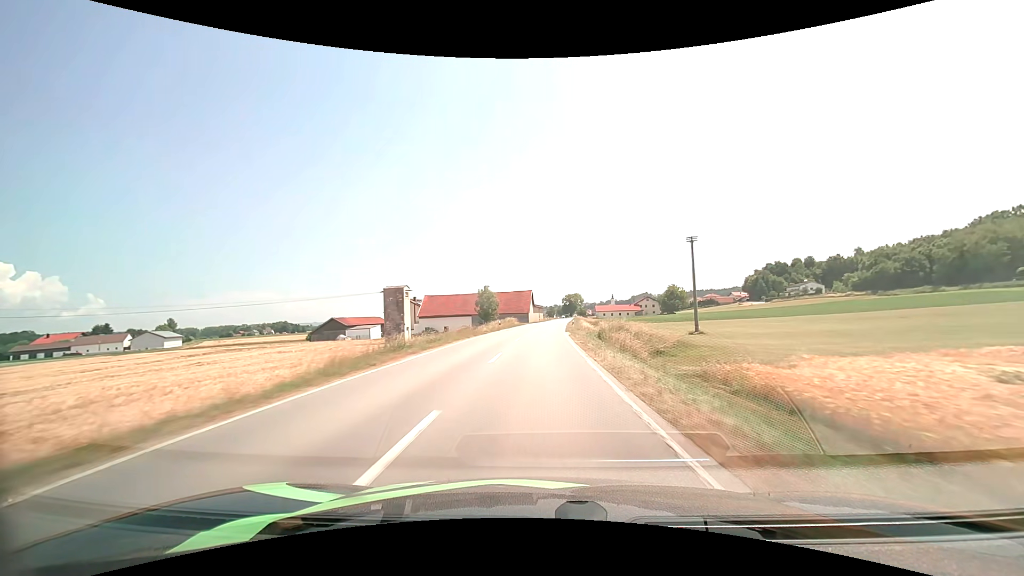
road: secondary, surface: asphalt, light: Day
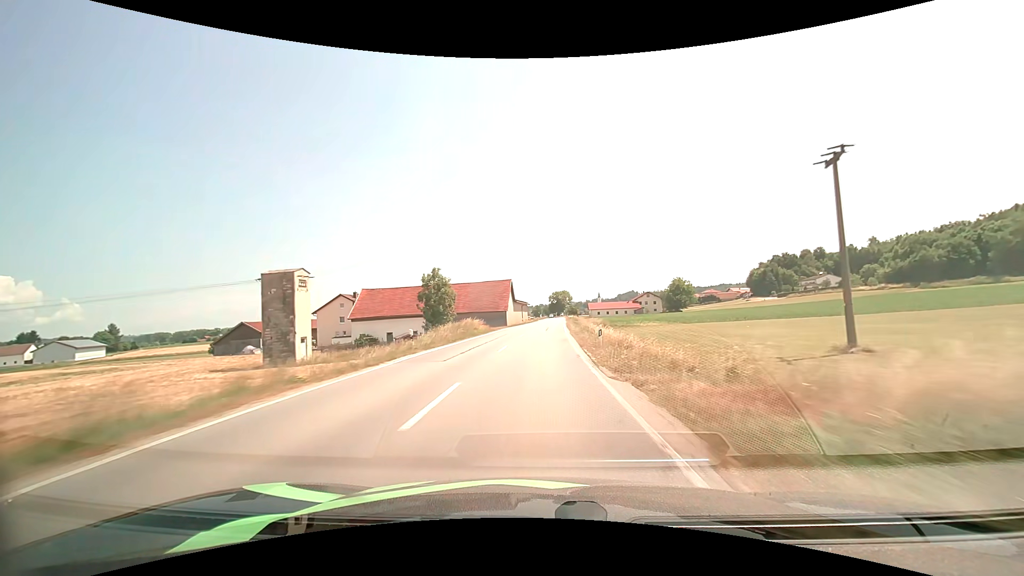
(+0.5, +31.8) m; +2°
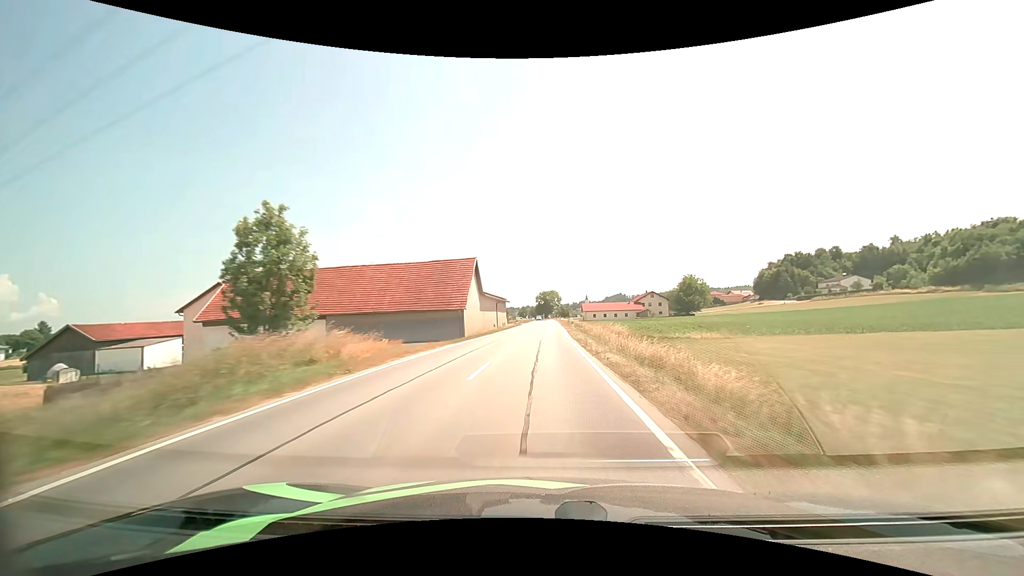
(+0.4, +31.0) m; +1°
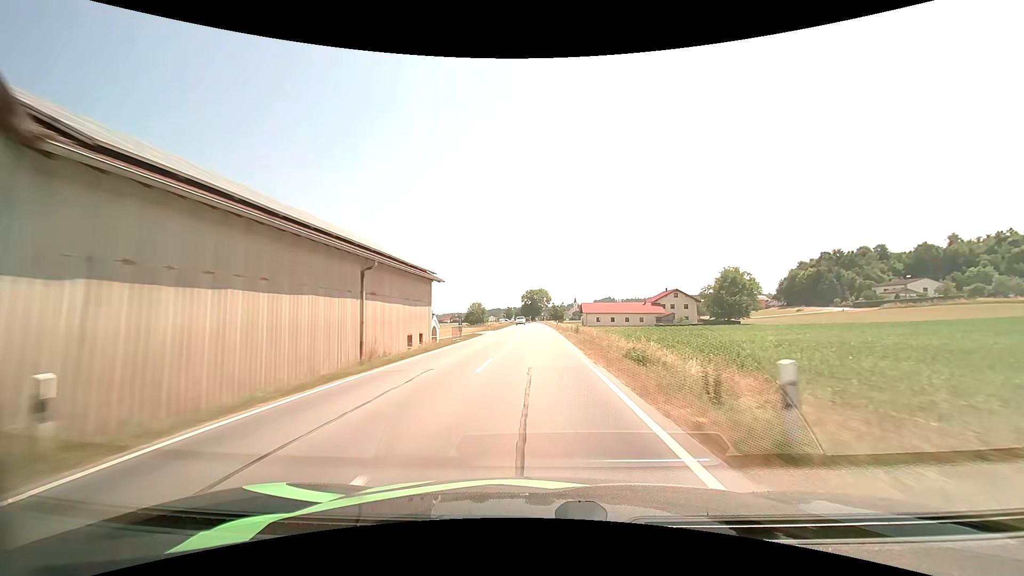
(+0.8, +44.9) m; +2°
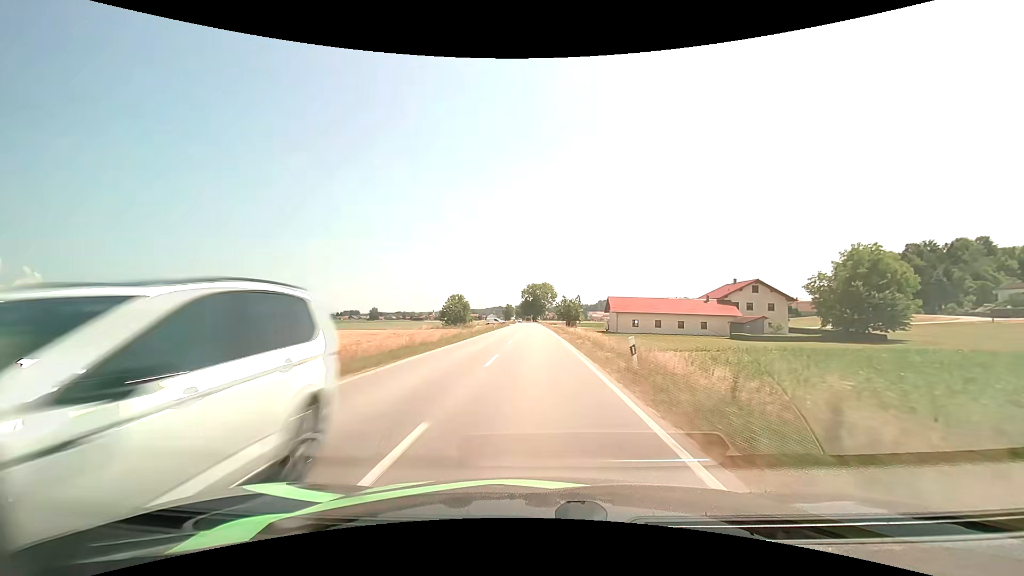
(-0.3, +45.1) m; 0°
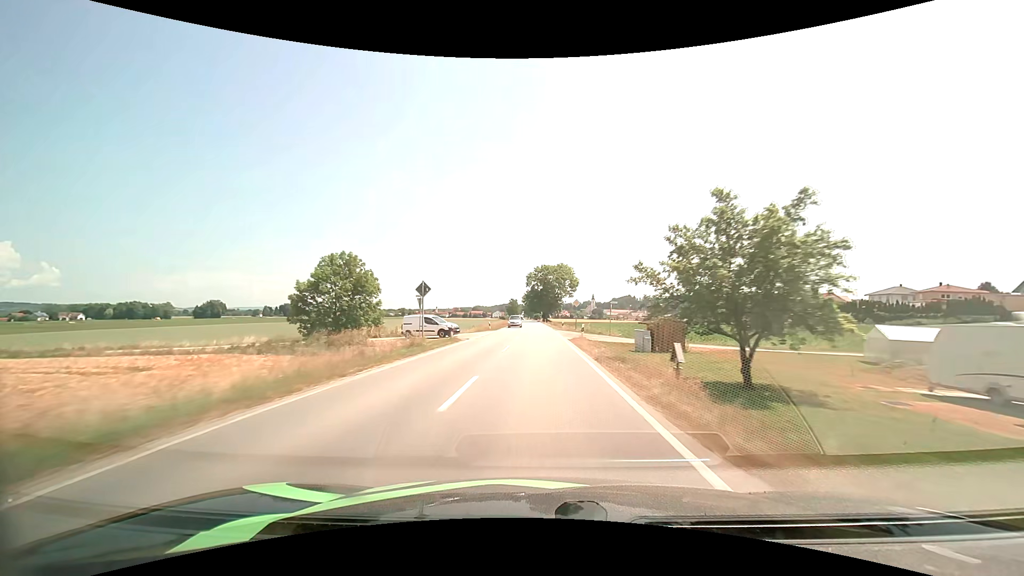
(-0.8, +75.6) m; -1°
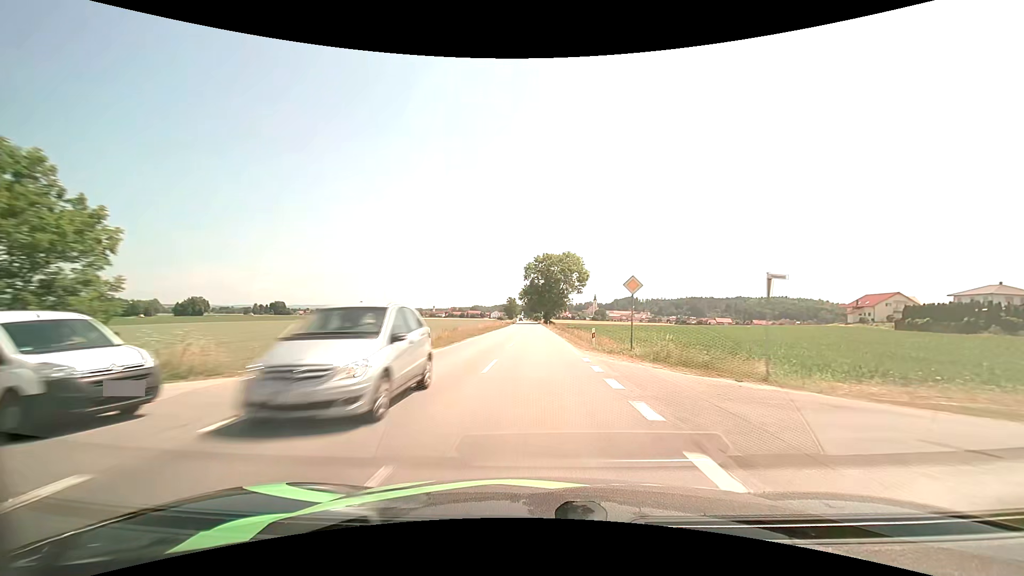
(-0.1, +30.4) m; 0°
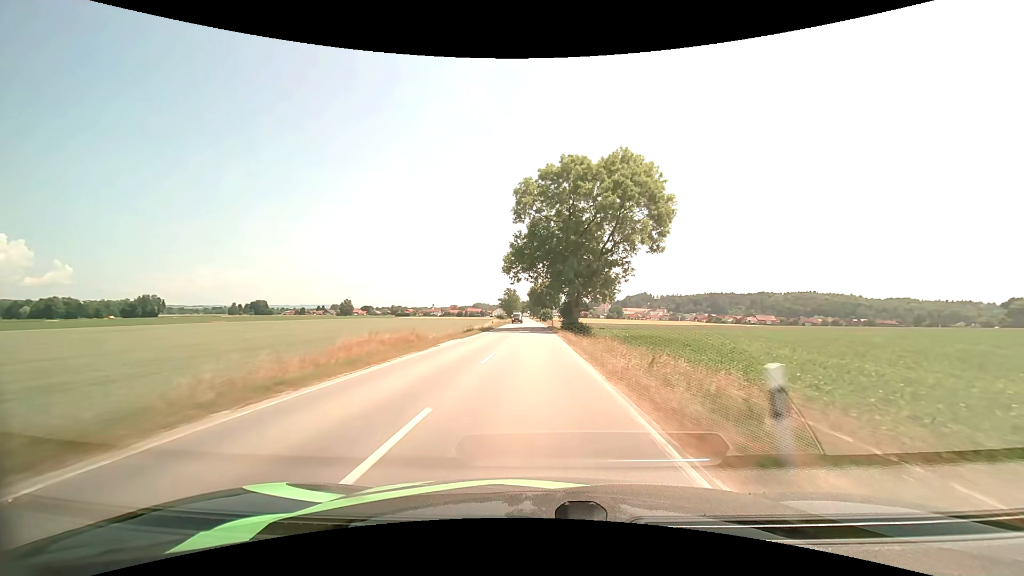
(-0.4, +77.1) m; -1°
(0, +10) (0, +20) (0, +30) (0, +40) (0, +50) (-1, +60) (-1, +70) (-1, +80) (-1, +90) (-1, +100) m
